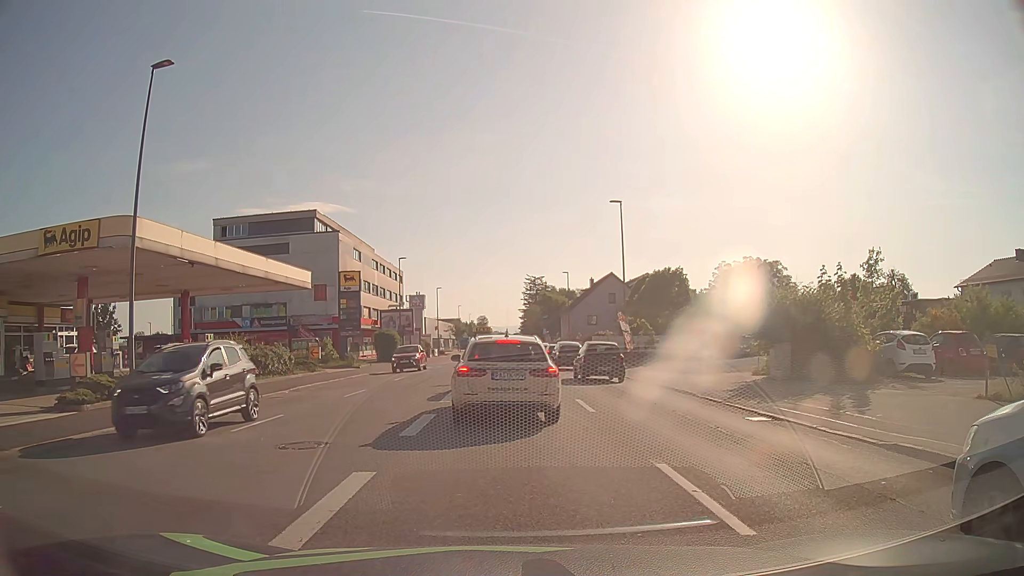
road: tertiary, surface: asphalt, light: Day
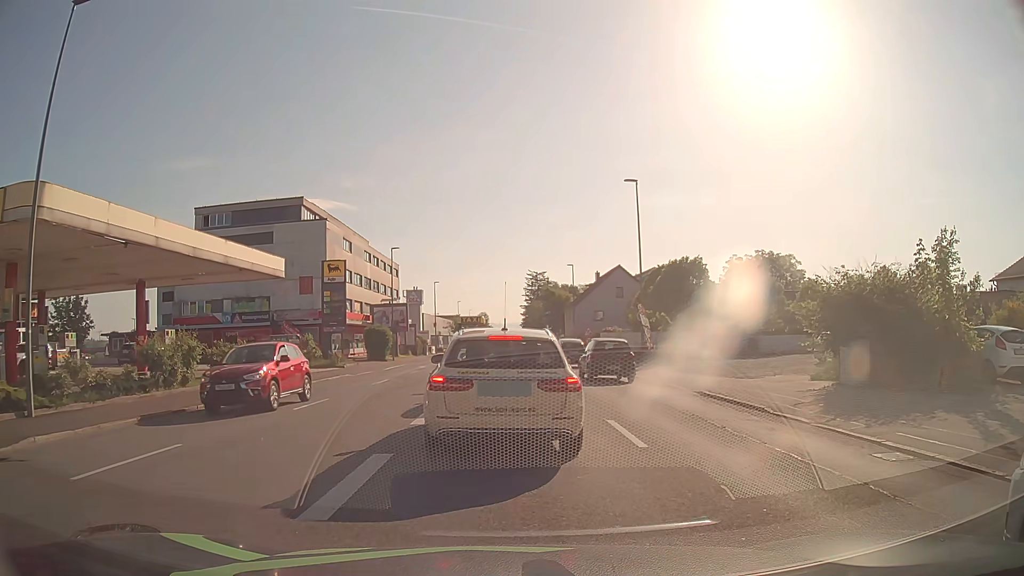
(0.0, +5.0) m; 0°
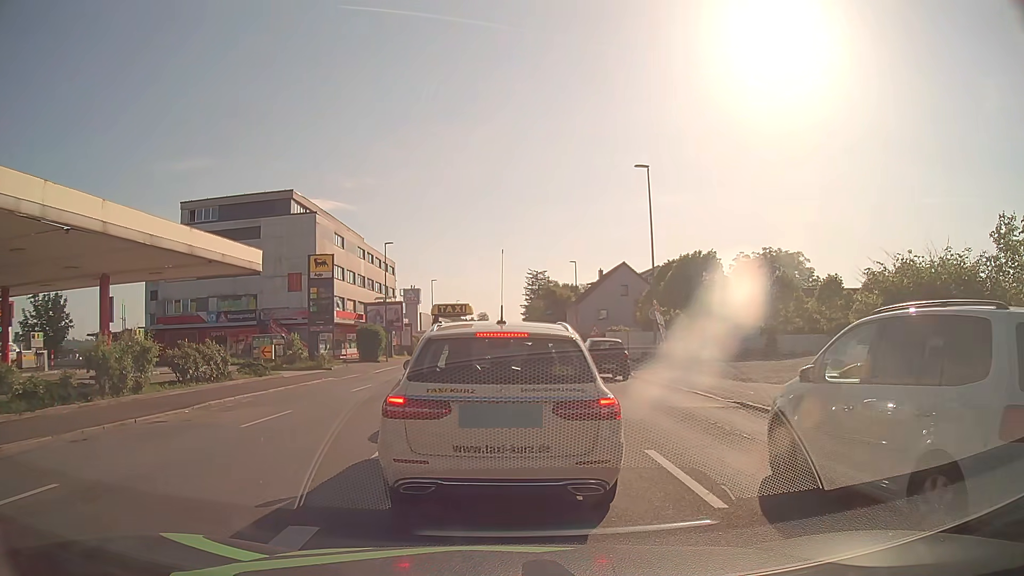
(0.0, +3.2) m; -1°
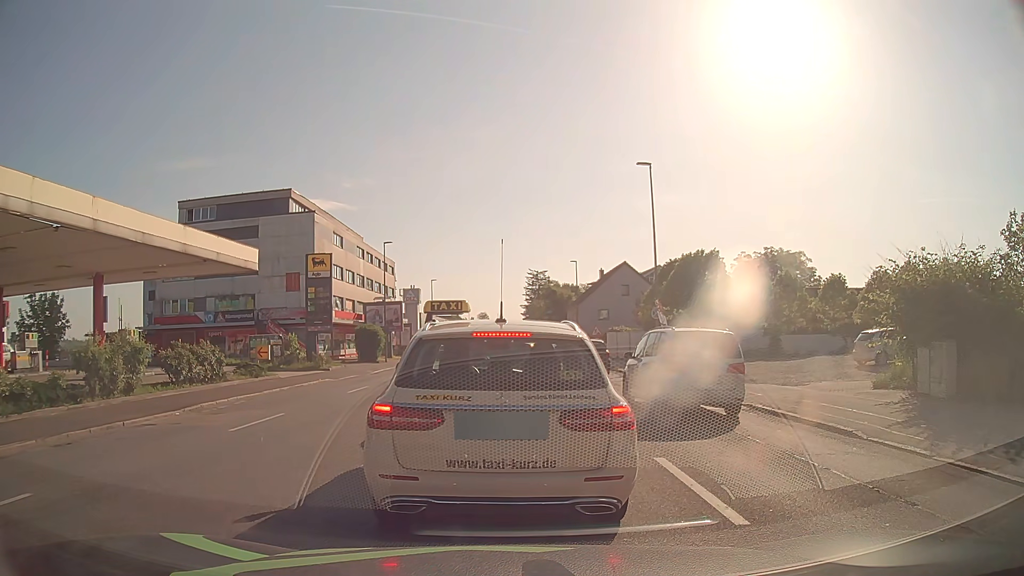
(0.0, +0.6) m; 0°
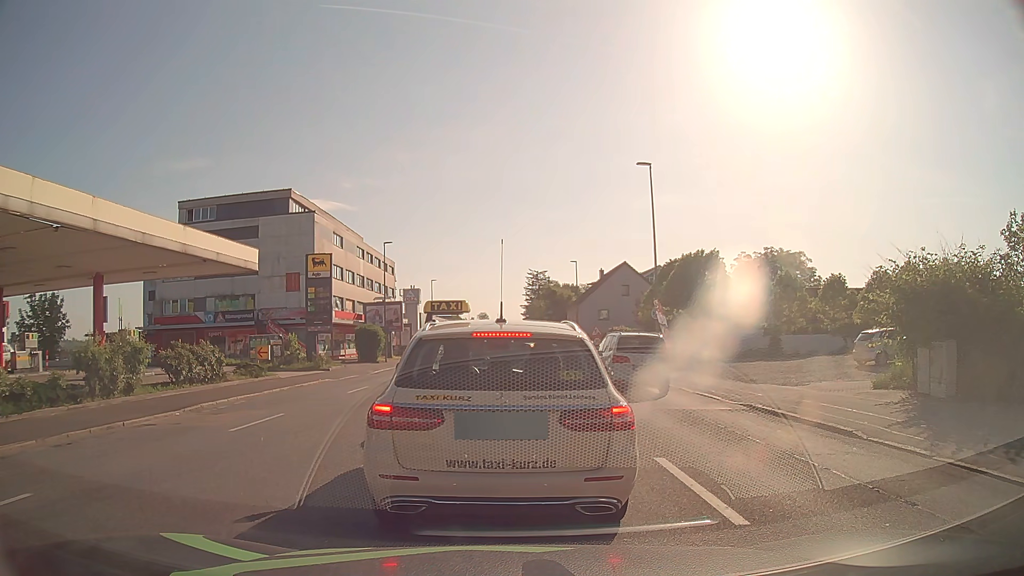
(0.0, 0.0) m; 0°
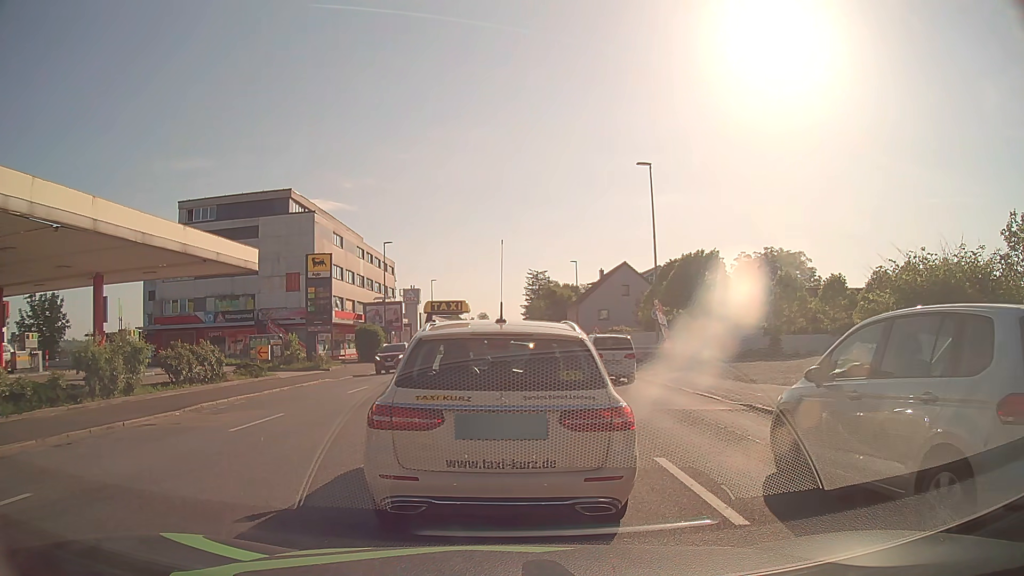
(0.0, 0.0) m; 0°
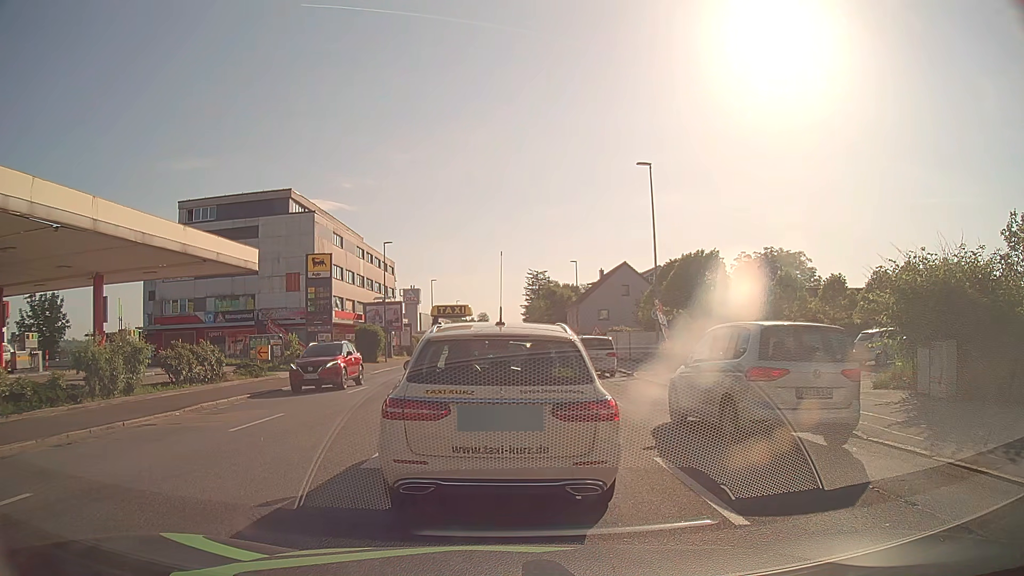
(0.0, 0.0) m; 0°
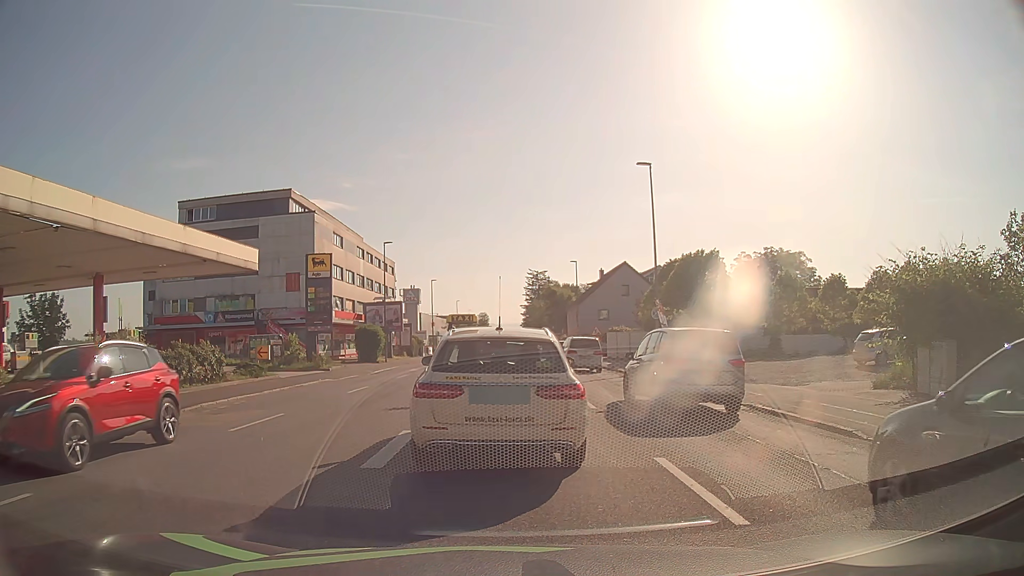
(0.0, 0.0) m; 0°
(0, +10) (0, +20) (0, +30) (+1, +40) (+1, +50) (+1, +60) (+2, +70) (+2, +80) (+2, +90) (+3, +100) m
